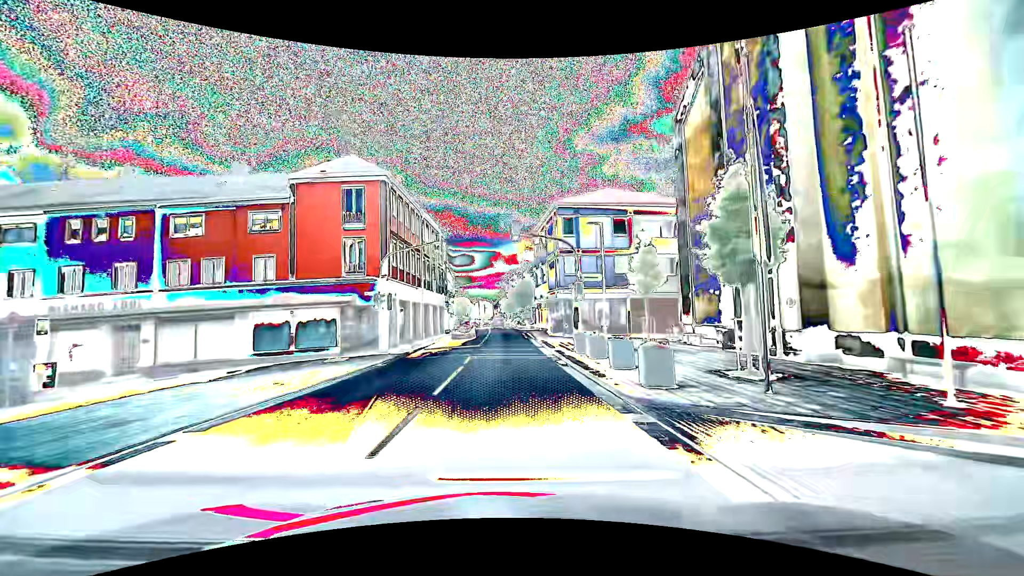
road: primary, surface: asphalt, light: Day
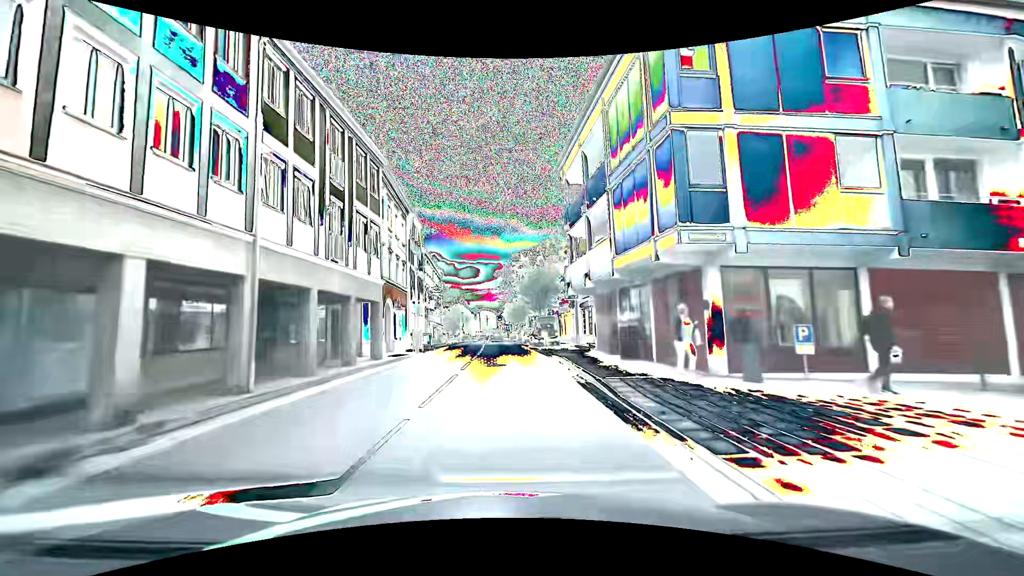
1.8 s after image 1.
(-0.2, +23.8) m; -2°
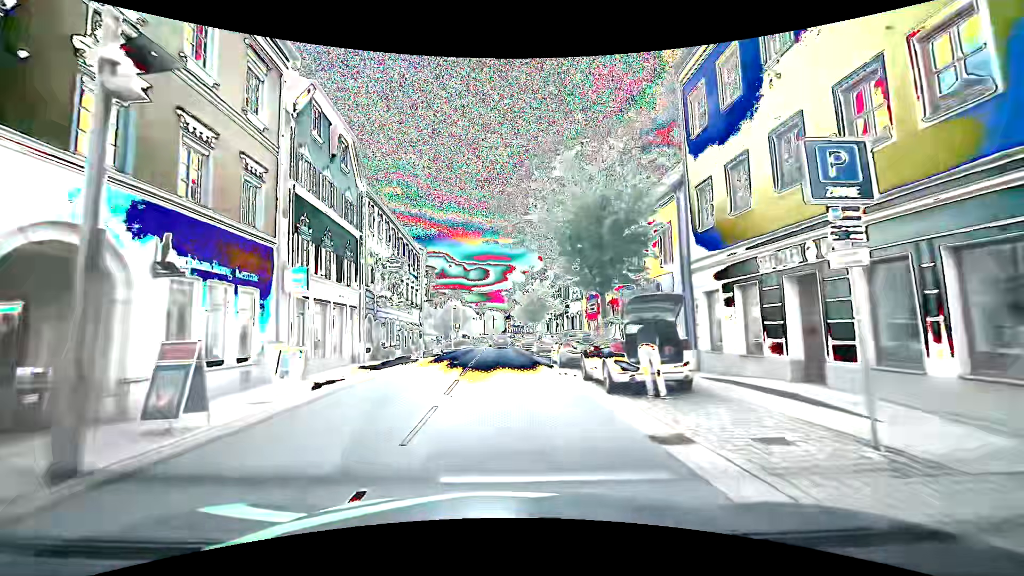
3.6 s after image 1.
(-0.1, +23.3) m; -1°
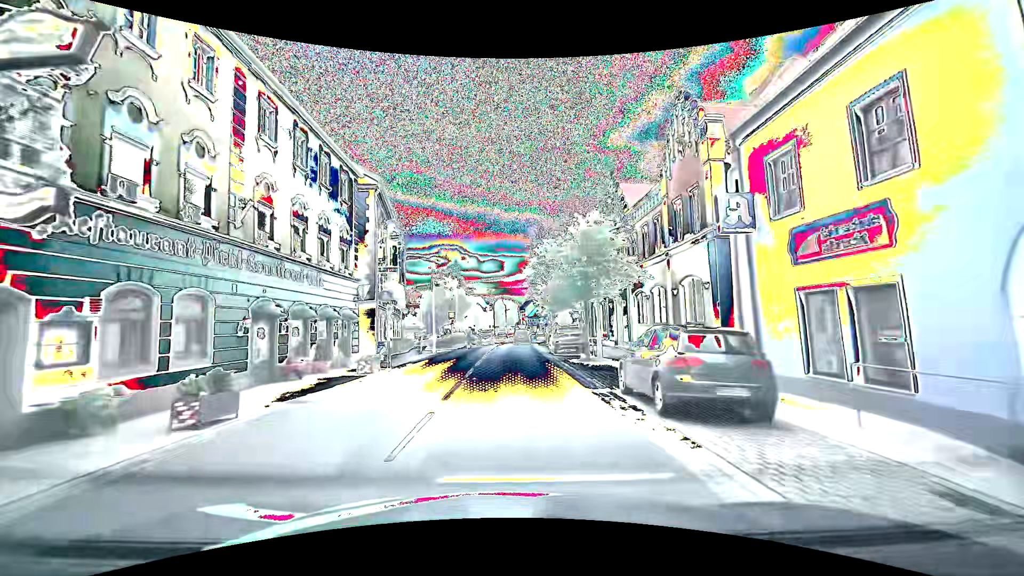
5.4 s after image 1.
(-0.3, +23.4) m; -1°
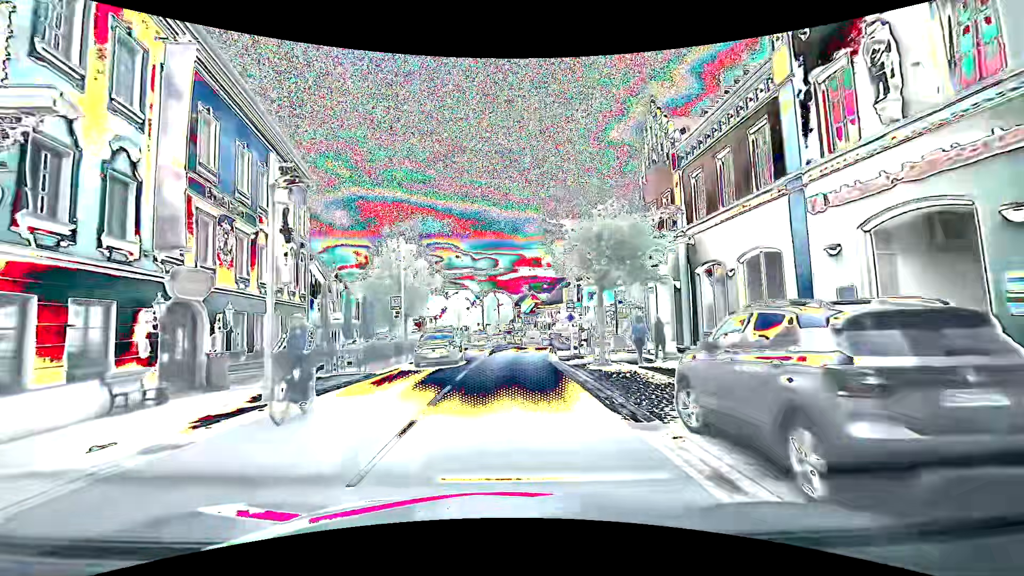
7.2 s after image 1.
(0.0, +23.4) m; 0°
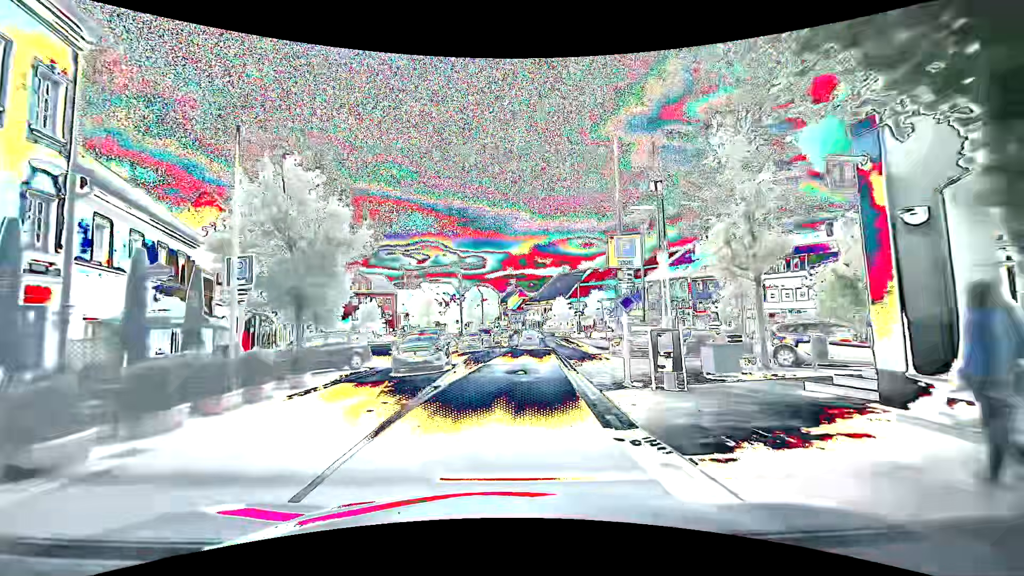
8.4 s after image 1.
(+0.3, +15.2) m; +1°
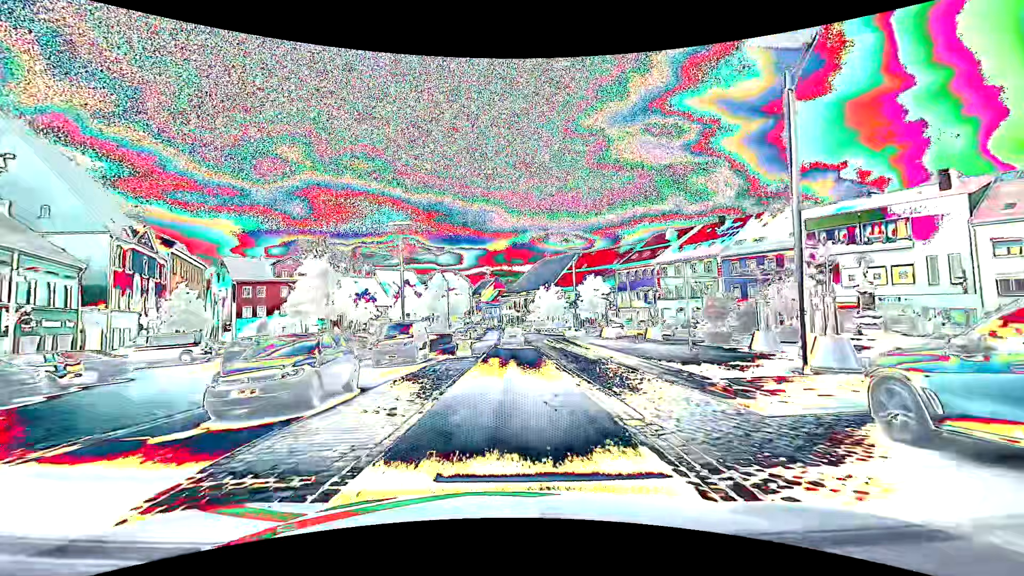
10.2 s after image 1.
(+1.0, +22.2) m; +3°
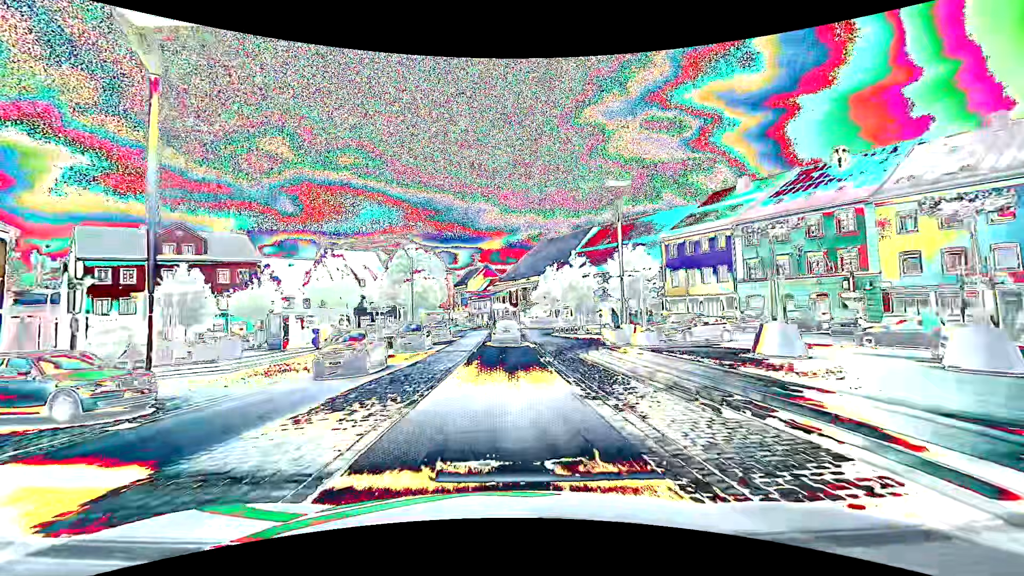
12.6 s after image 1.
(+0.4, +28.1) m; +1°
(0, +10) (0, +20) (0, +30) (0, +40) (0, +50) (0, +60) (-1, +70) (-1, +80) (-4, +90) (-9, +98) m
